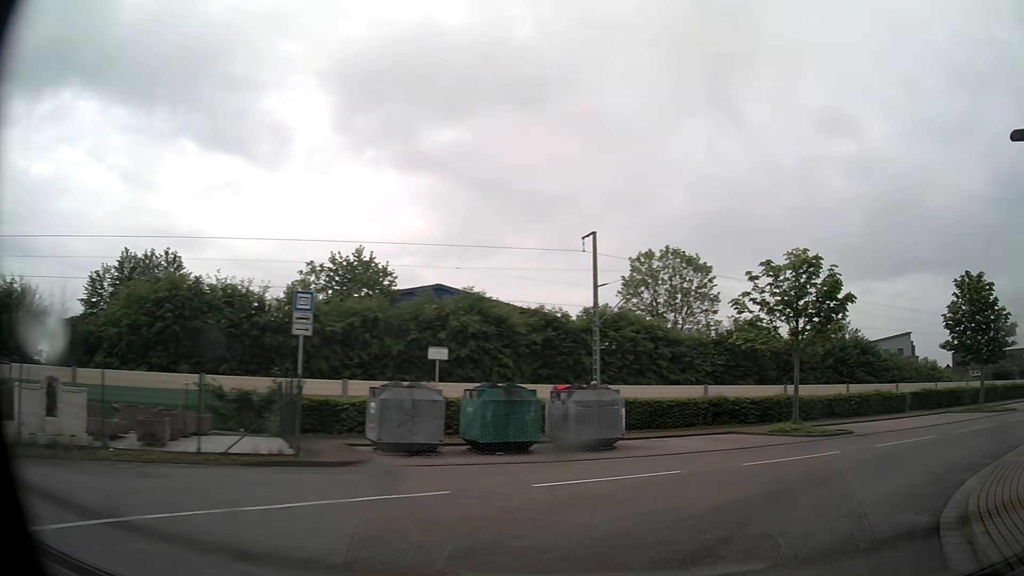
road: unclassified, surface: asphalt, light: Day
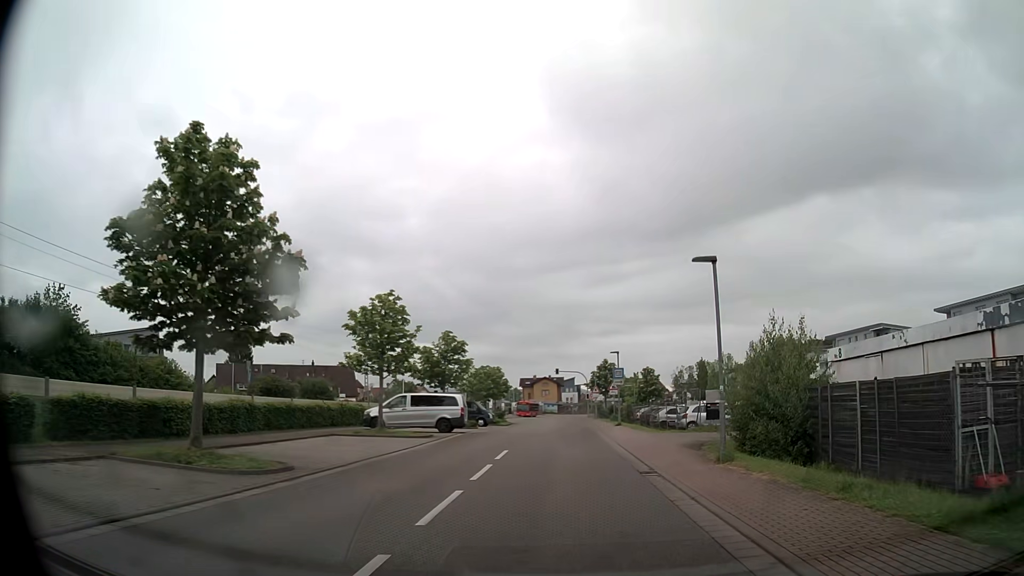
(+12.5, +16.9) m; +63°
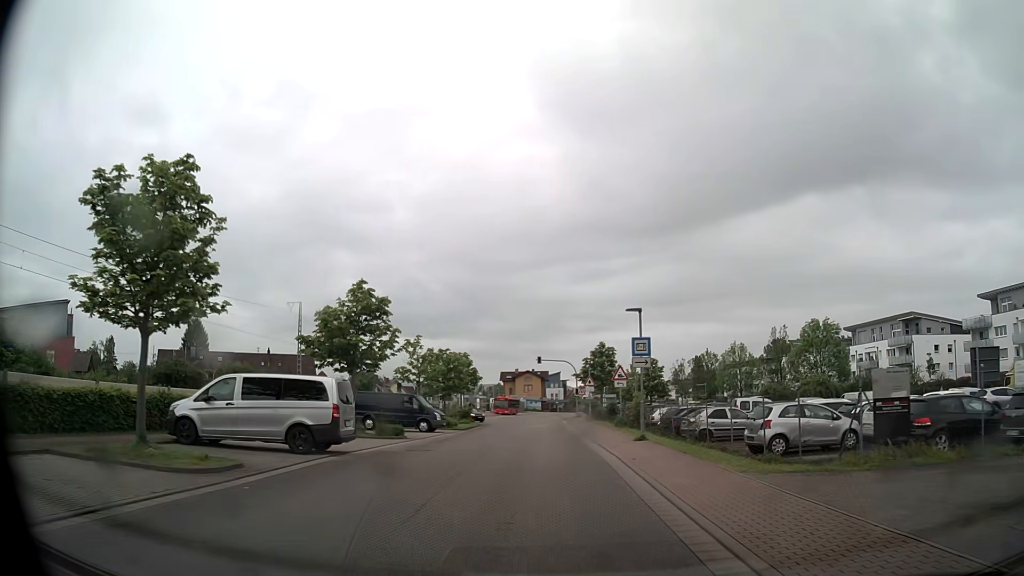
(+0.4, +16.5) m; +2°
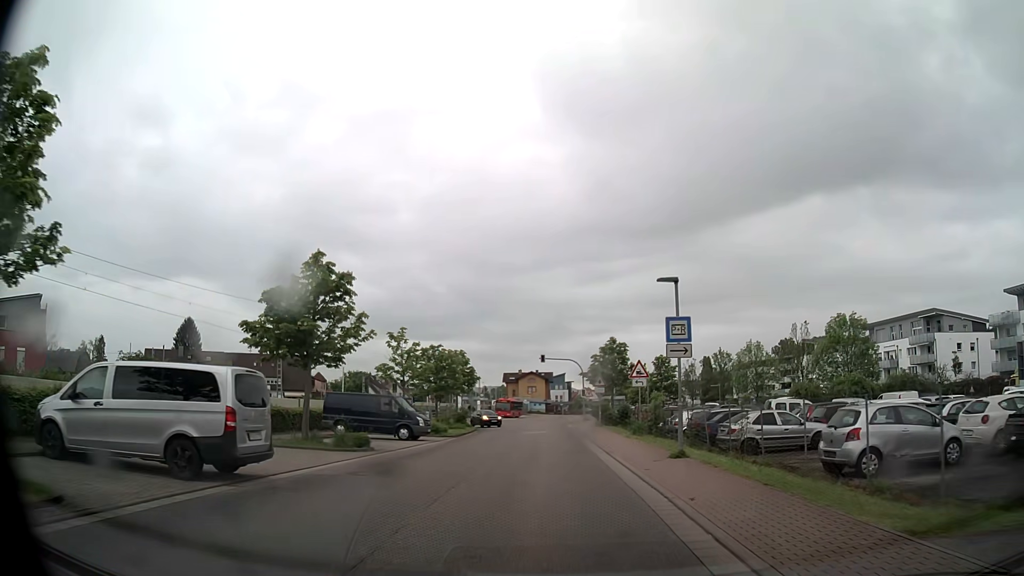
(0.0, +5.6) m; -1°
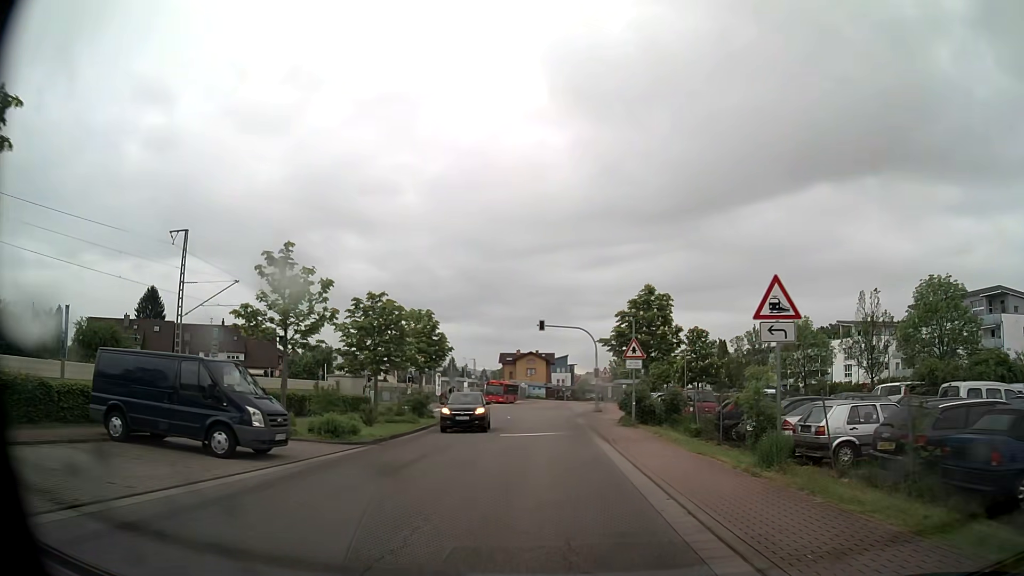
(-0.1, +16.8) m; 0°
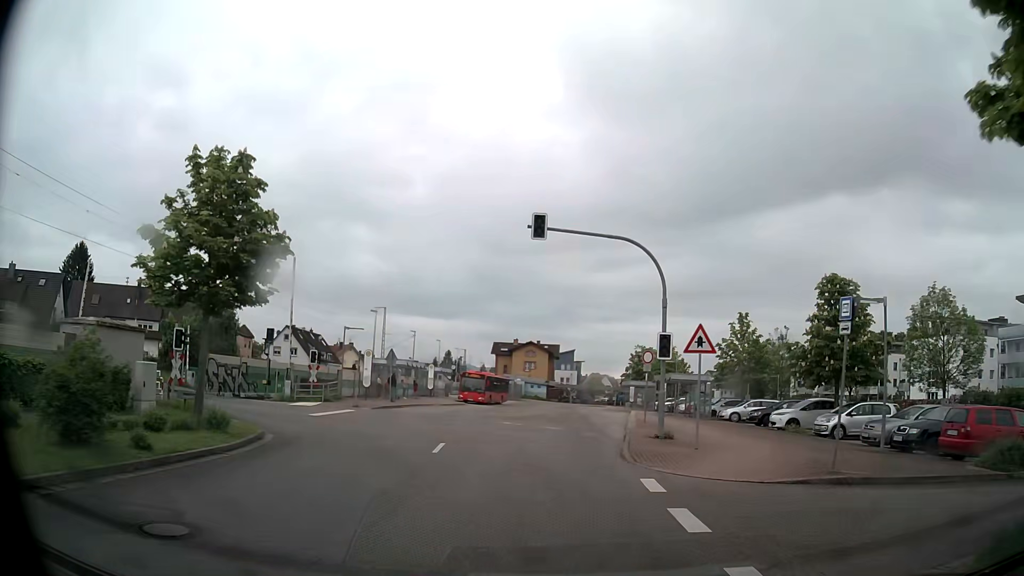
(0.0, +27.2) m; 0°
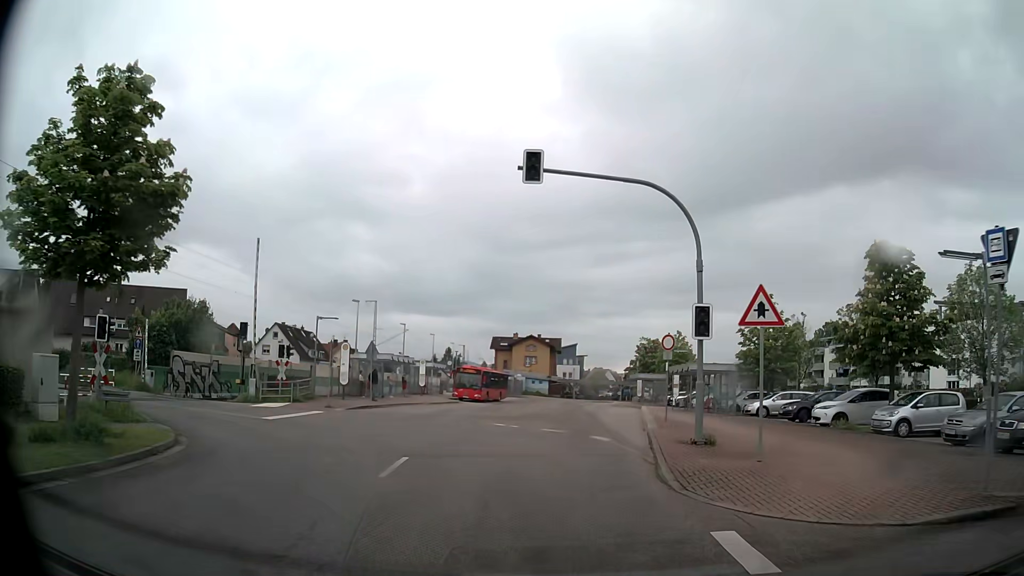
(0.0, +4.8) m; 0°
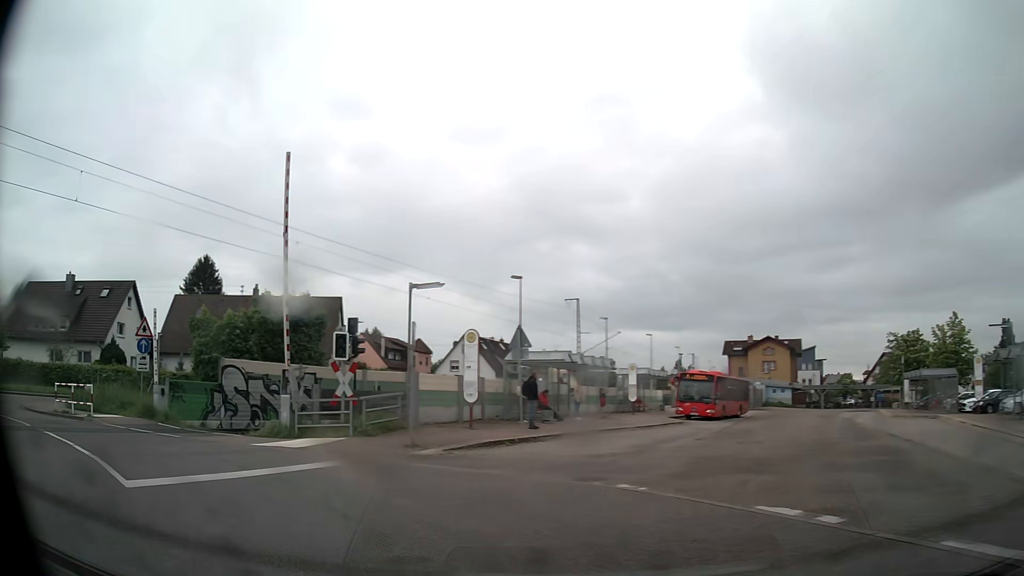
(-1.3, +16.0) m; -20°
(-3, +9) (-12, +15) (-21, +19) (-30, +23) (-39, +26) (-49, +29) (-59, +32) (-69, +32) (-78, +31) (-88, +30) m
